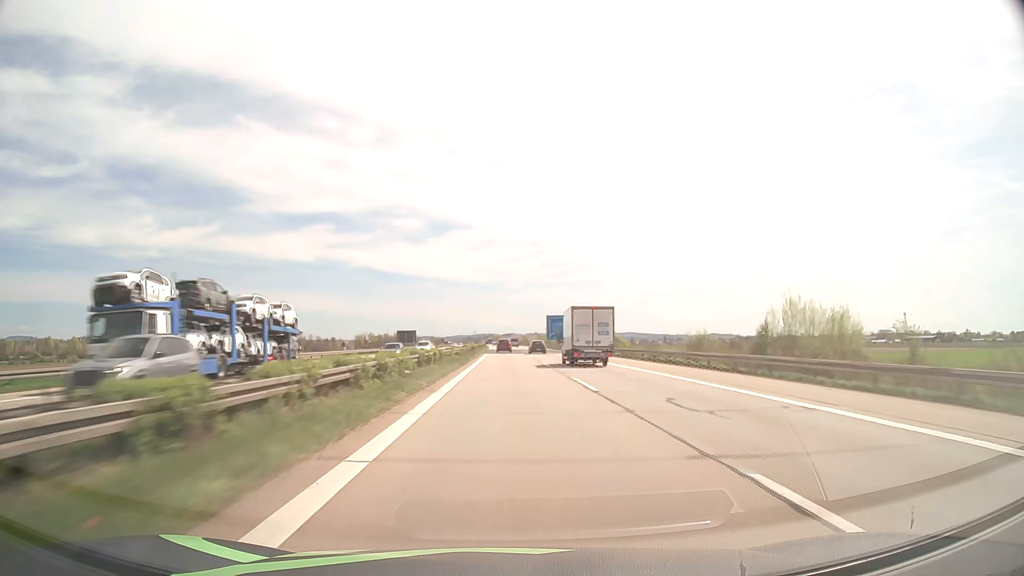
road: motorway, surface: asphalt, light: Day
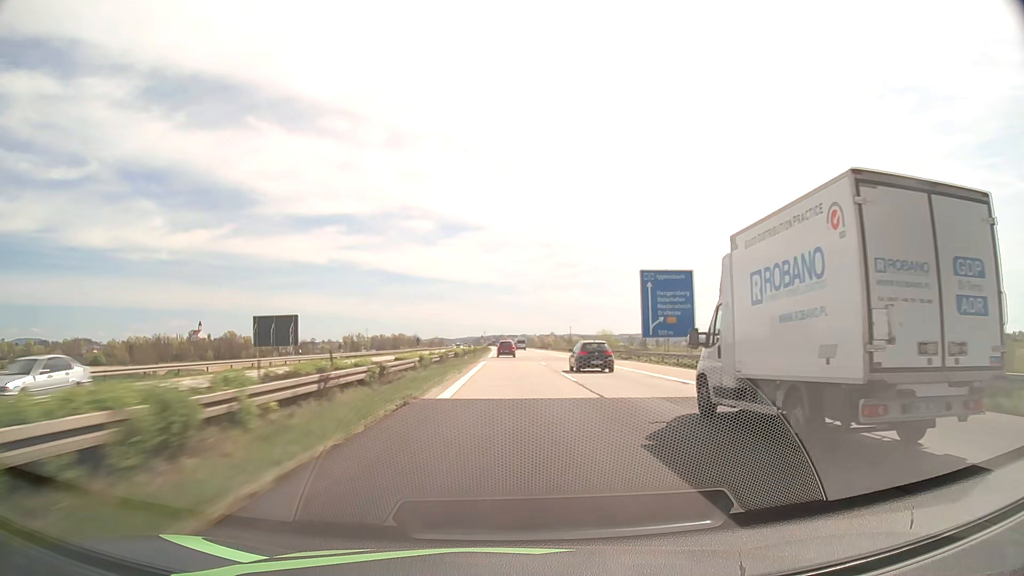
(-0.9, +100.5) m; -1°
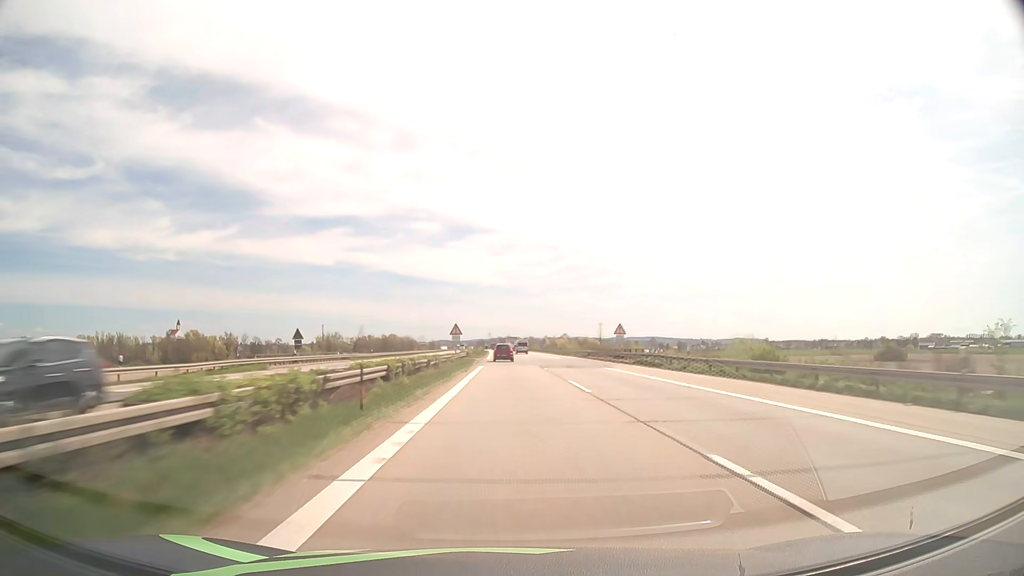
(-0.4, +94.8) m; -1°
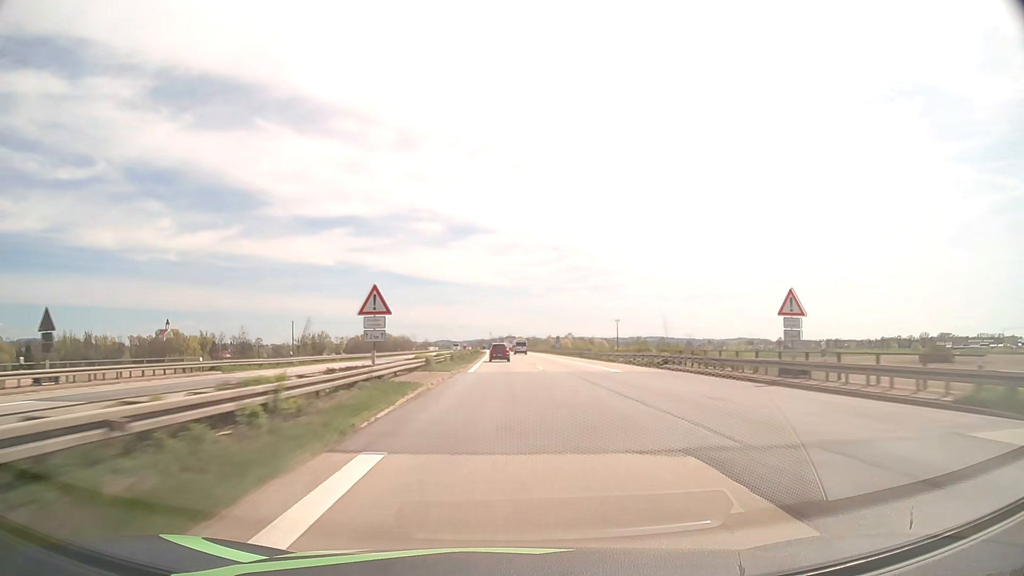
(0.0, +38.0) m; 0°
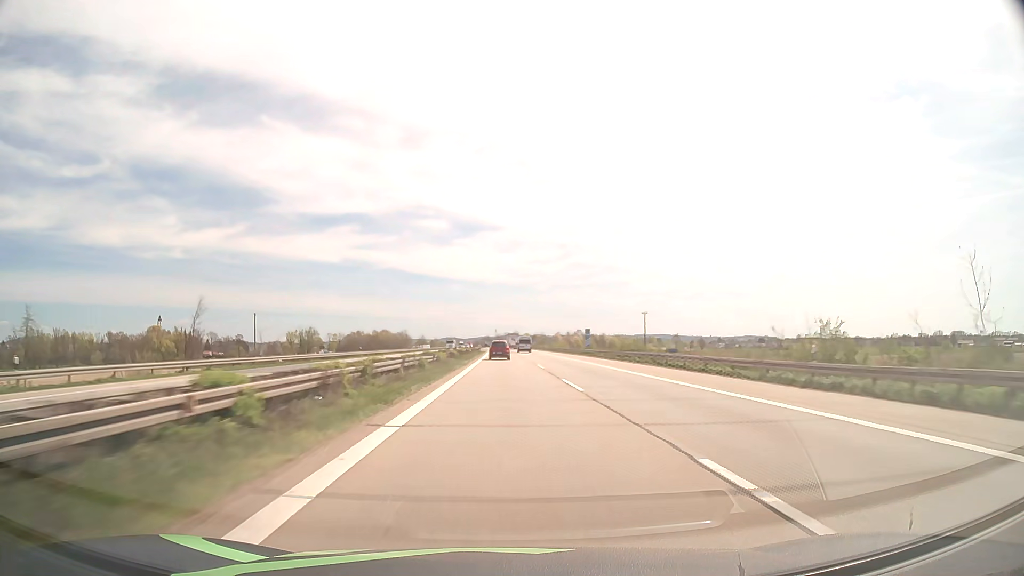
(-0.1, +38.1) m; -1°
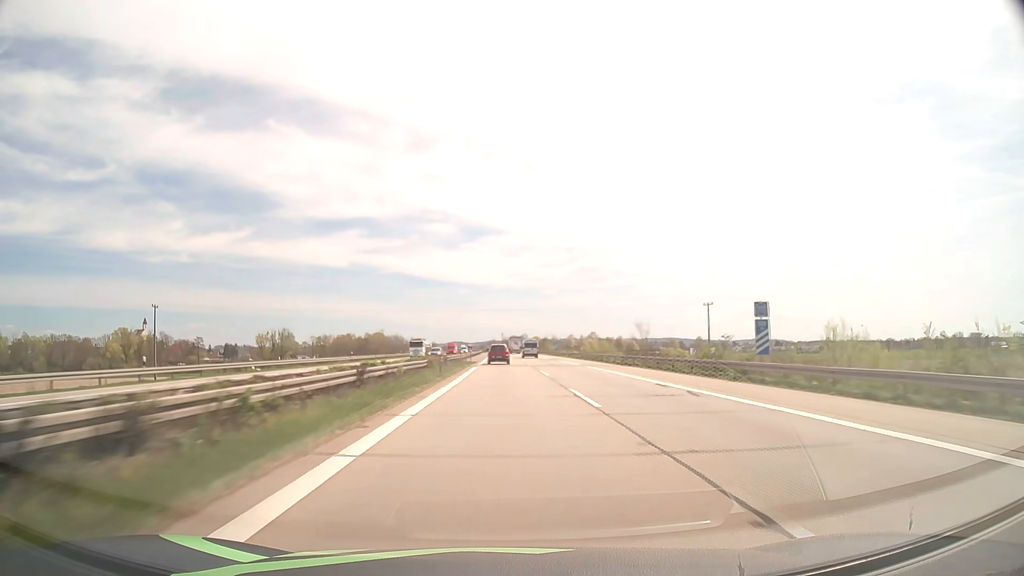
(-0.1, +57.8) m; 0°
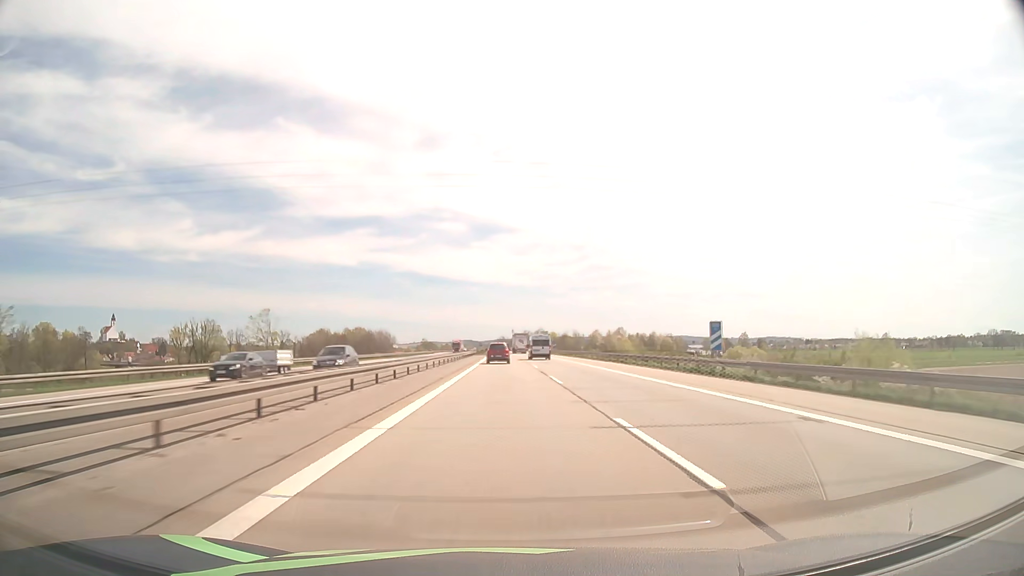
(-0.7, +97.6) m; -1°
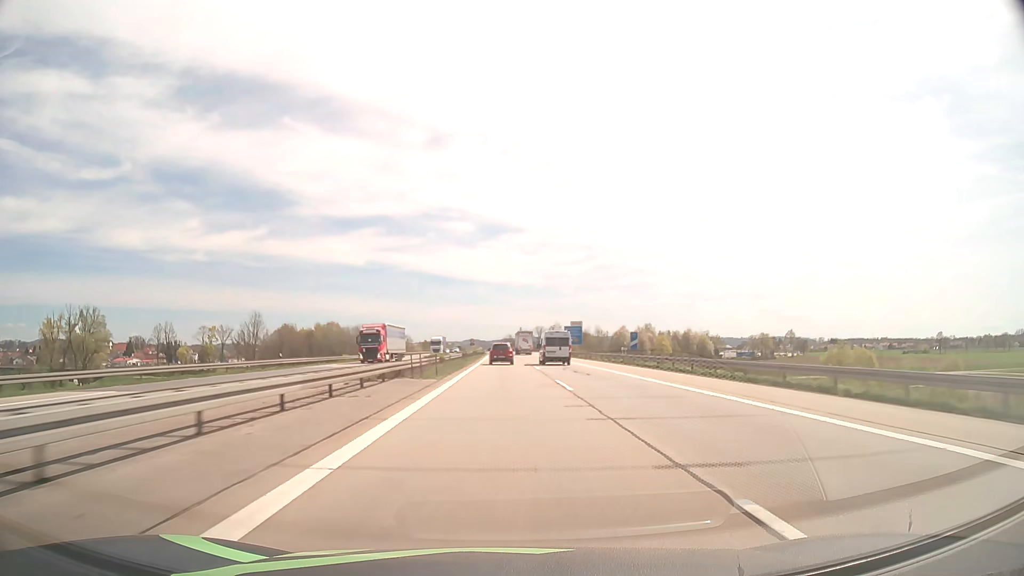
(-0.4, +79.0) m; -1°
(0, +10) (0, +20) (0, +30) (0, +40) (0, +50) (0, +60) (0, +70) (-1, +80) (-1, +90) (-1, +100) m
